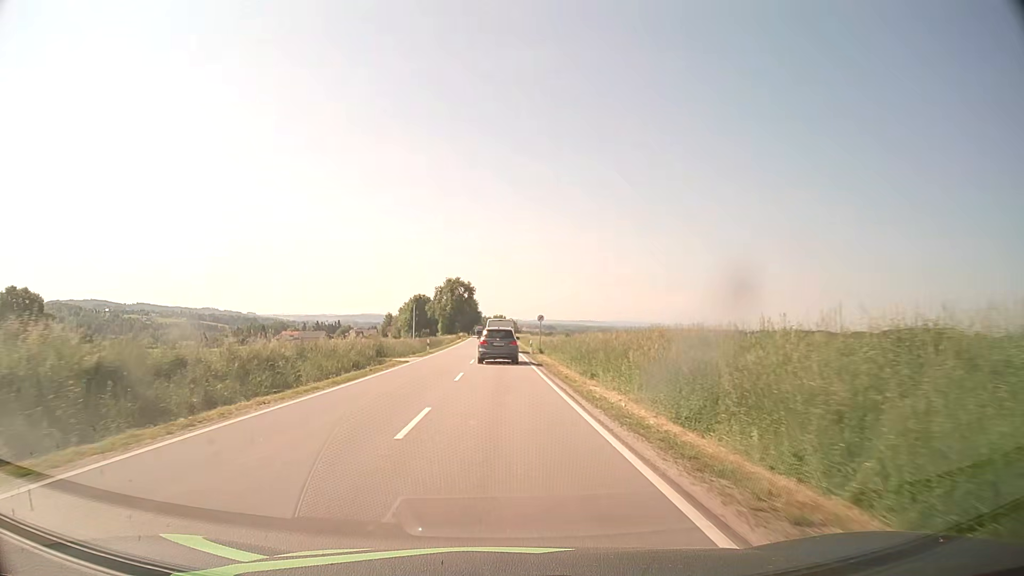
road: secondary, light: Day
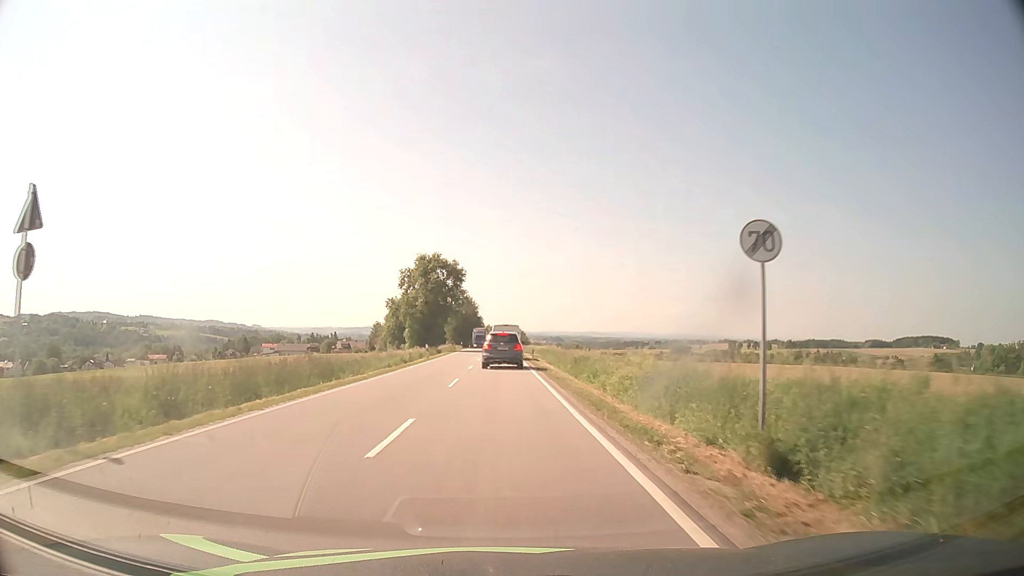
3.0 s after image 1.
(-0.6, +49.5) m; -1°
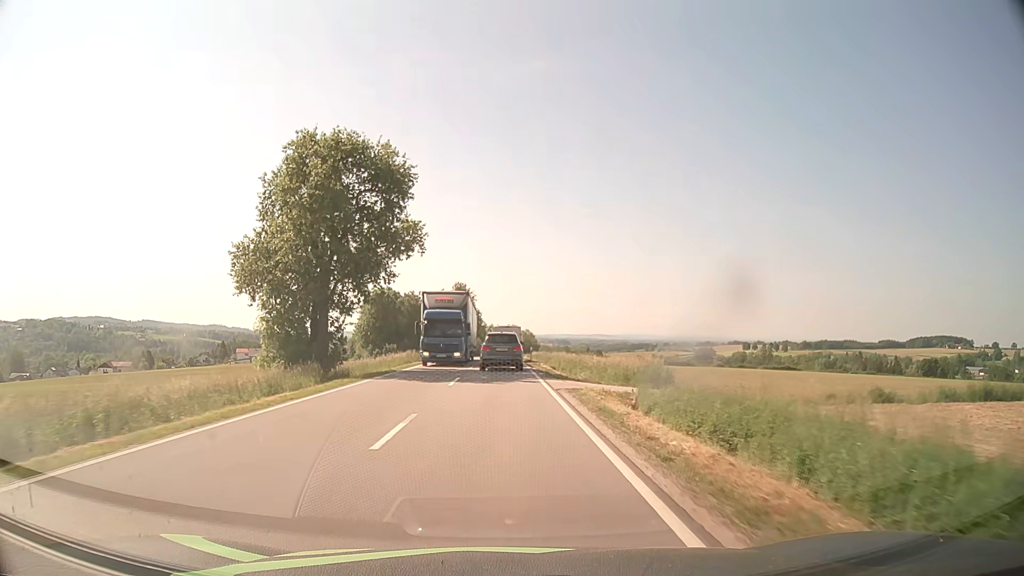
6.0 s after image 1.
(-0.2, +47.4) m; 0°
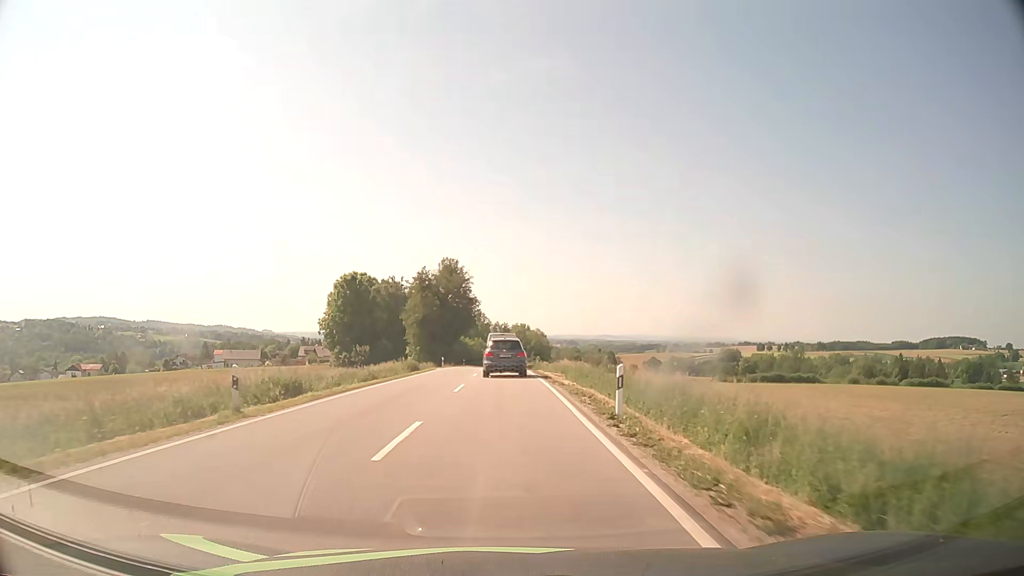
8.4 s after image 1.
(-0.2, +36.5) m; -1°
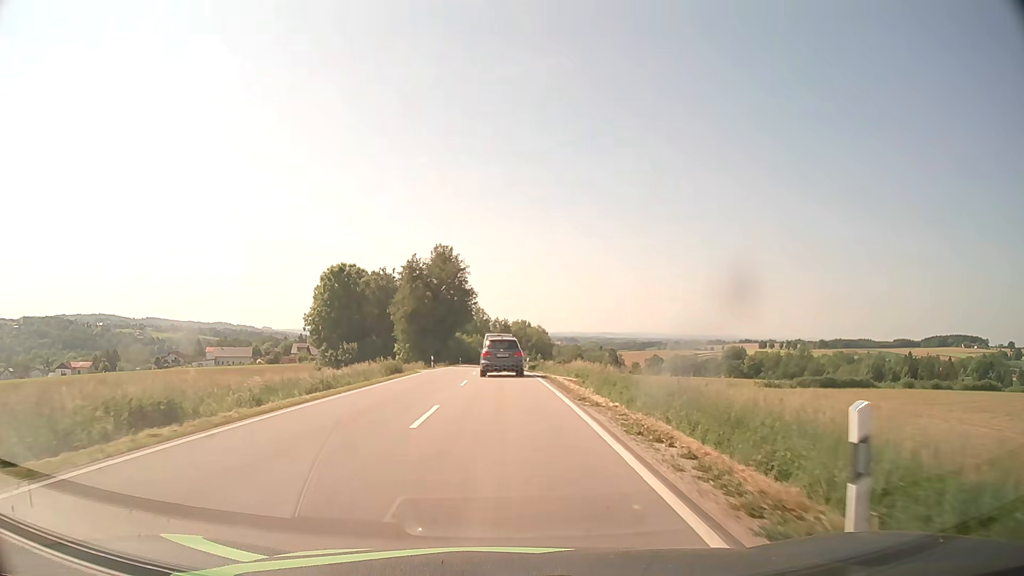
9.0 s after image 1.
(0.0, +9.1) m; 0°
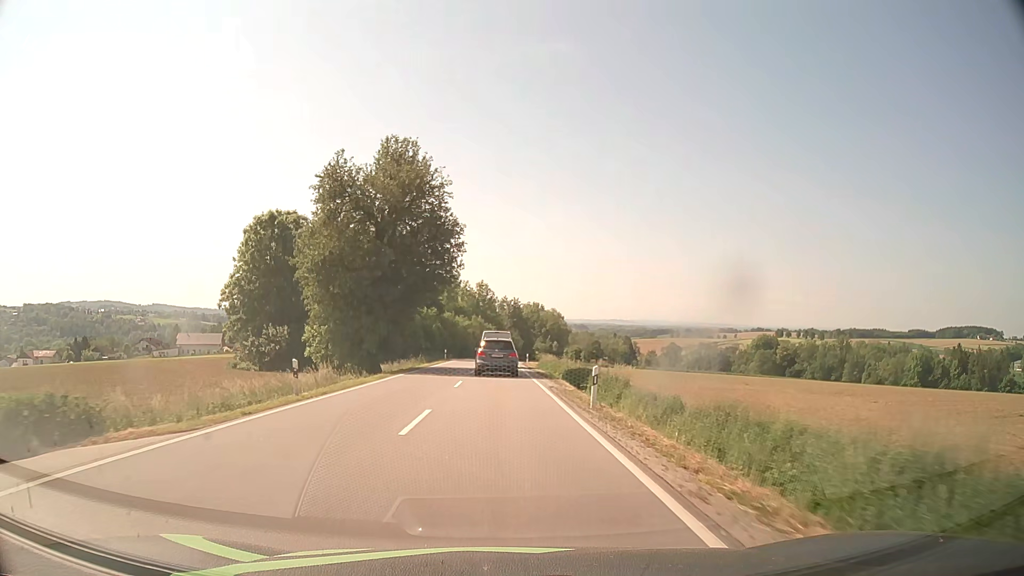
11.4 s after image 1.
(-0.2, +36.9) m; -1°
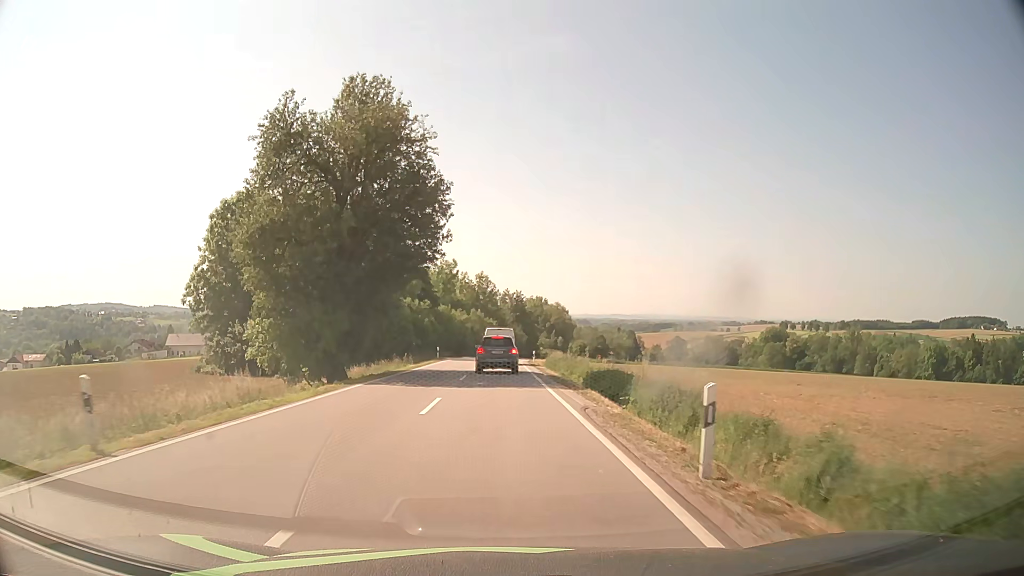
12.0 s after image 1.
(0.0, +9.4) m; 0°
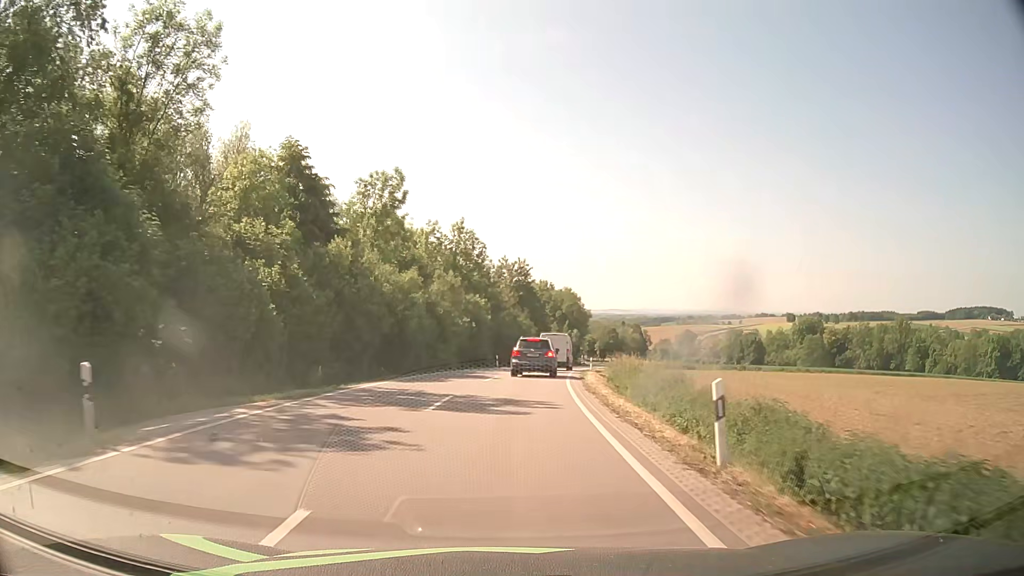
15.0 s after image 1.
(-0.3, +47.4) m; 0°
(0, +10) (+1, +20) (+1, +30) (+2, +40) (+4, +50) (+5, +60) (+7, +70) (+9, +79) (+11, +89) (+13, +99) m
